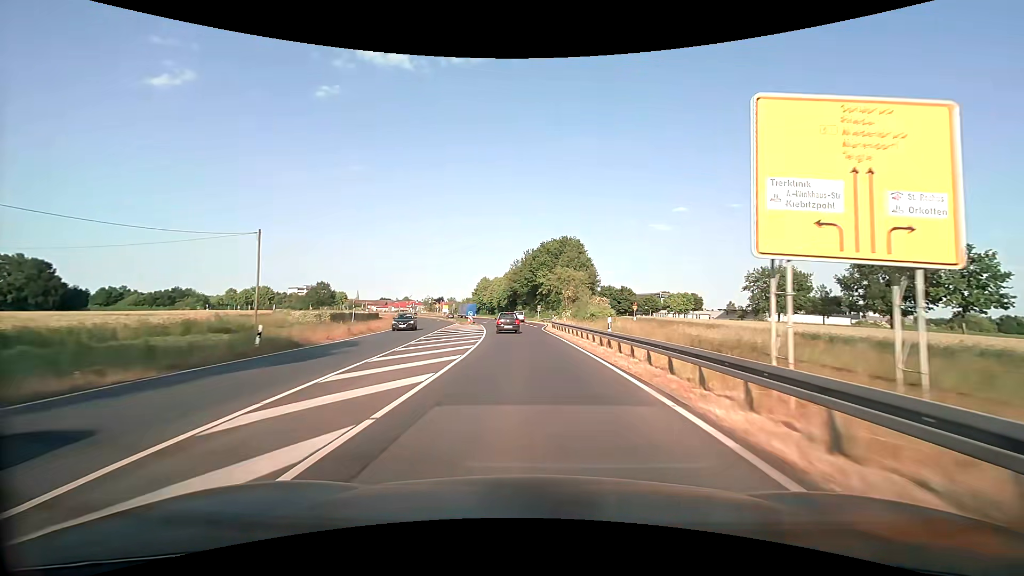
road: primary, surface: asphalt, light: Day
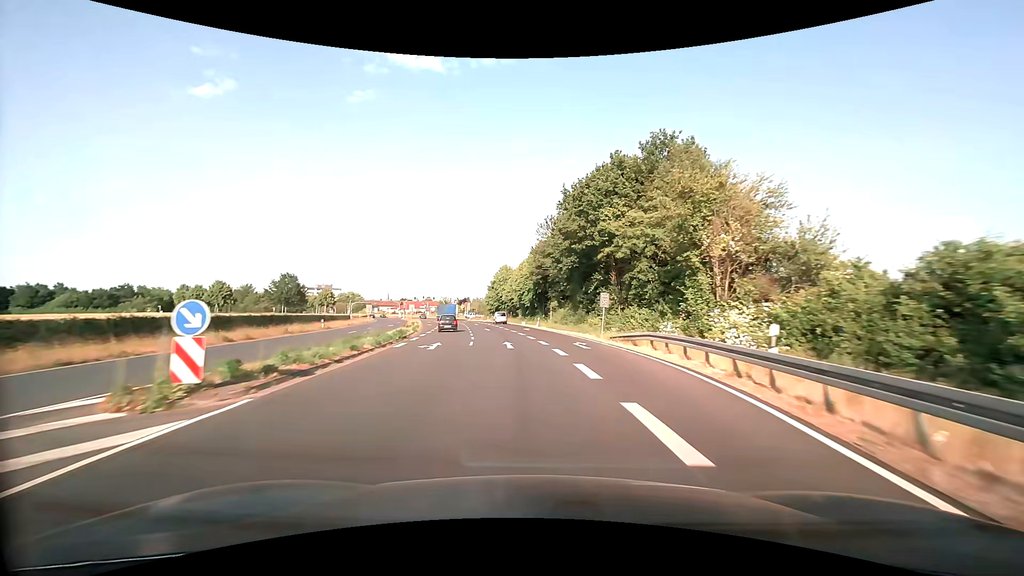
(-1.3, +53.8) m; -4°
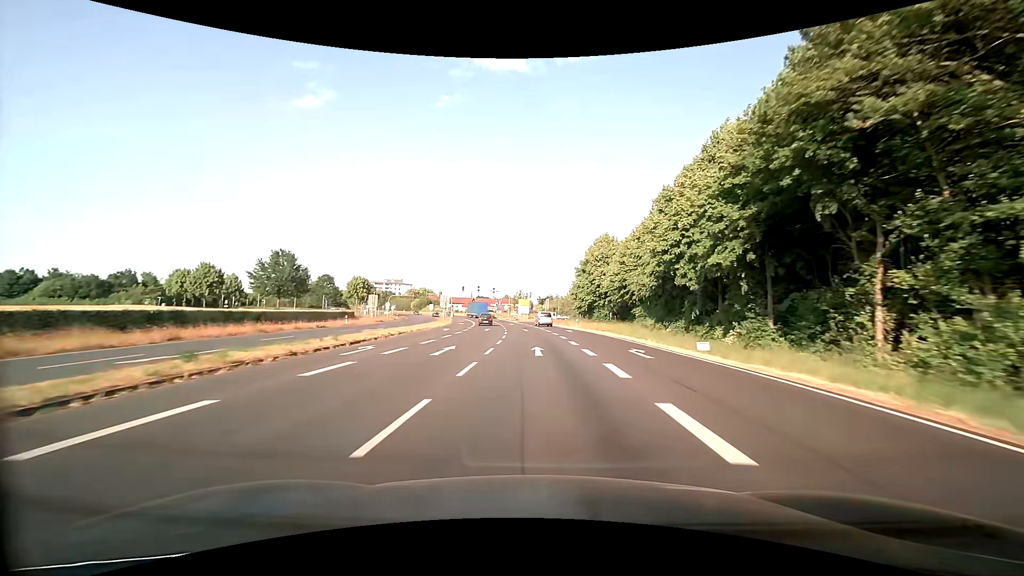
(-5.2, +53.5) m; -10°
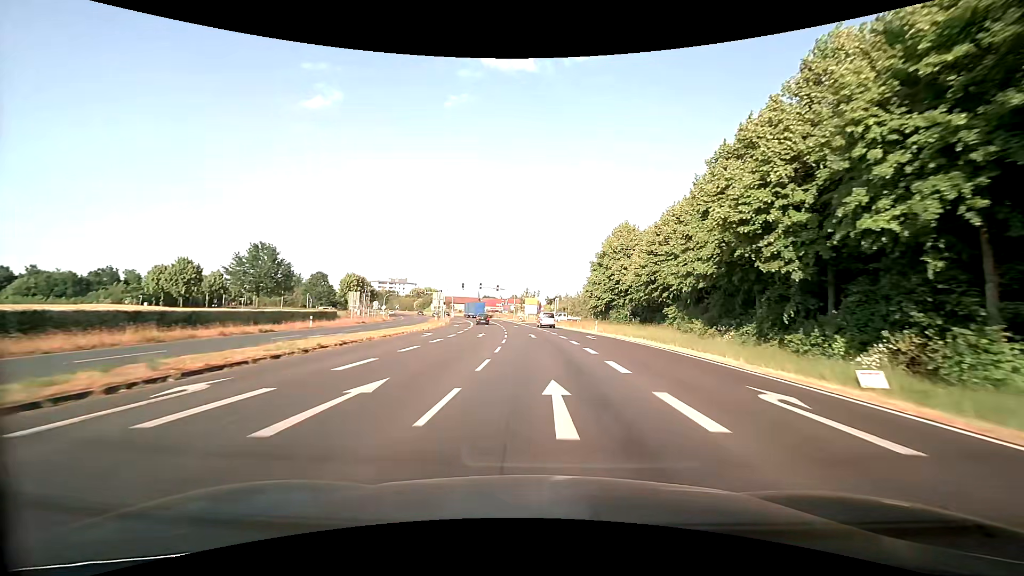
(-0.1, +10.8) m; -1°
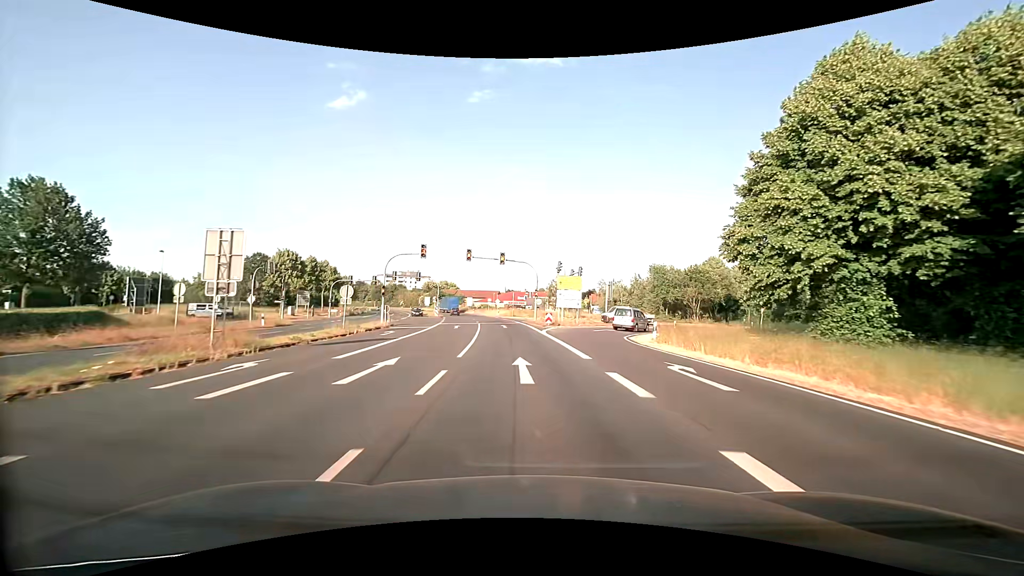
(-1.0, +45.8) m; -3°
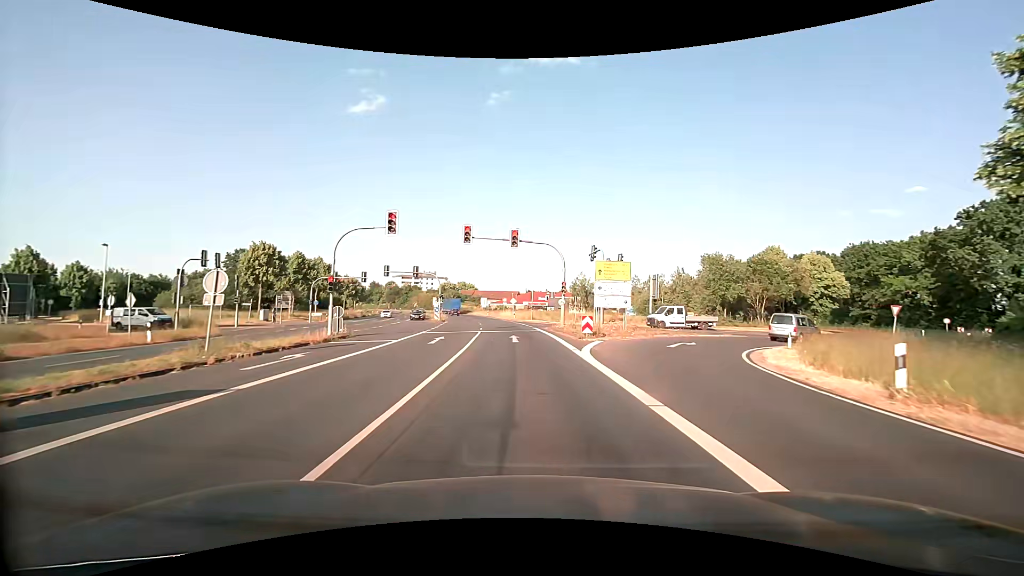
(-0.3, +14.0) m; -2°
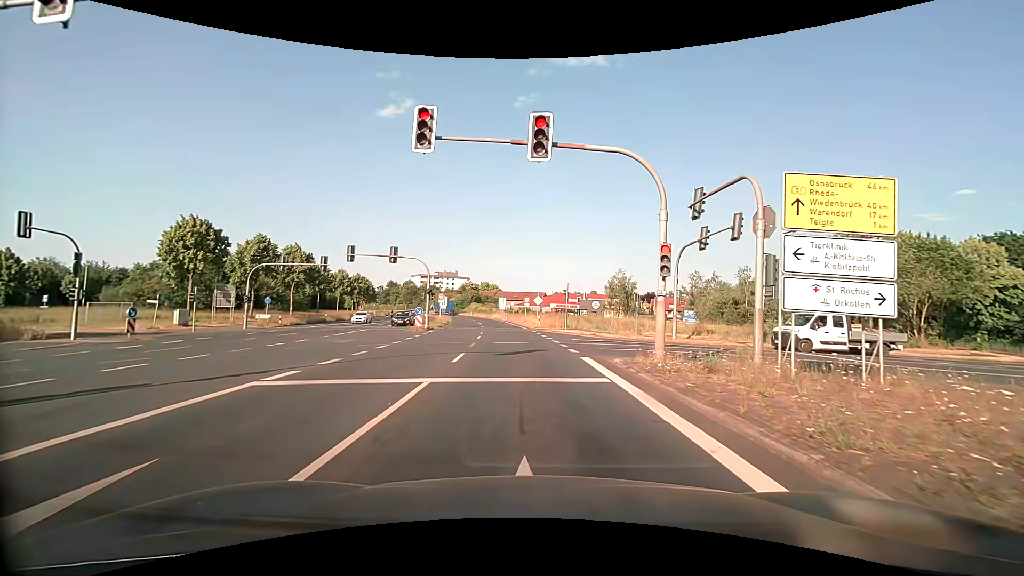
(-0.7, +19.7) m; -3°
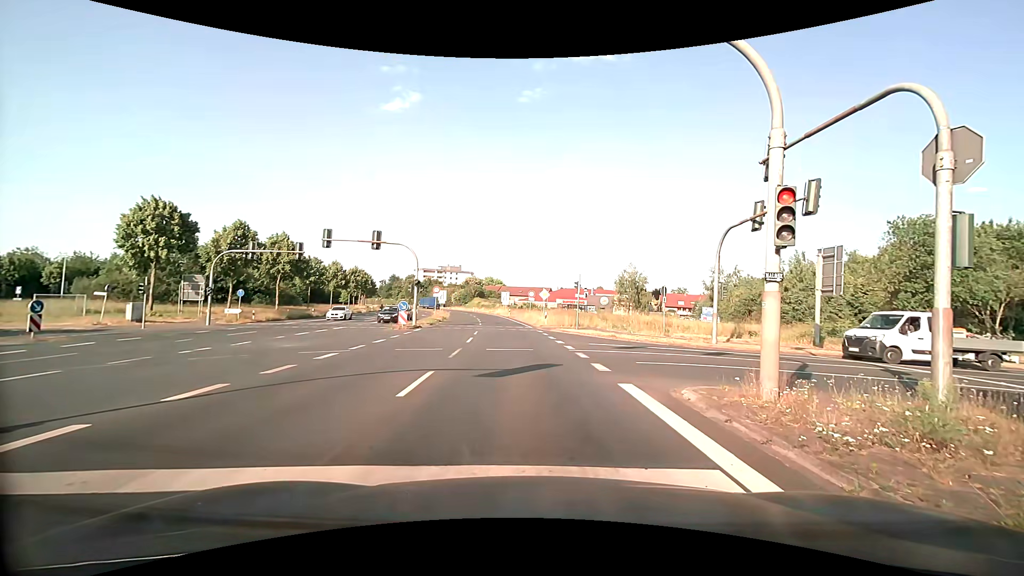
(0.0, +5.4) m; 0°
